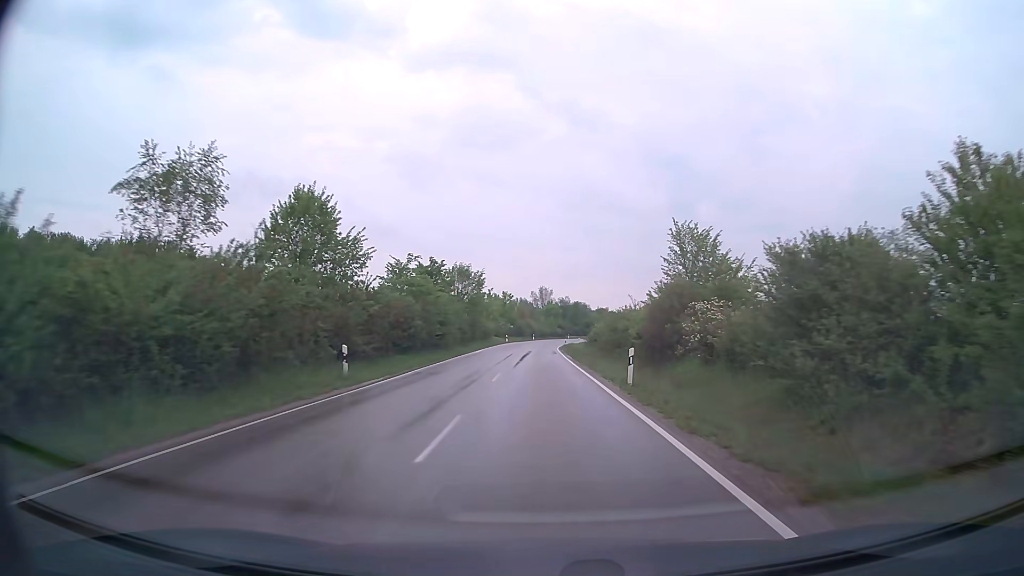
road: secondary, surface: asphalt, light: Day
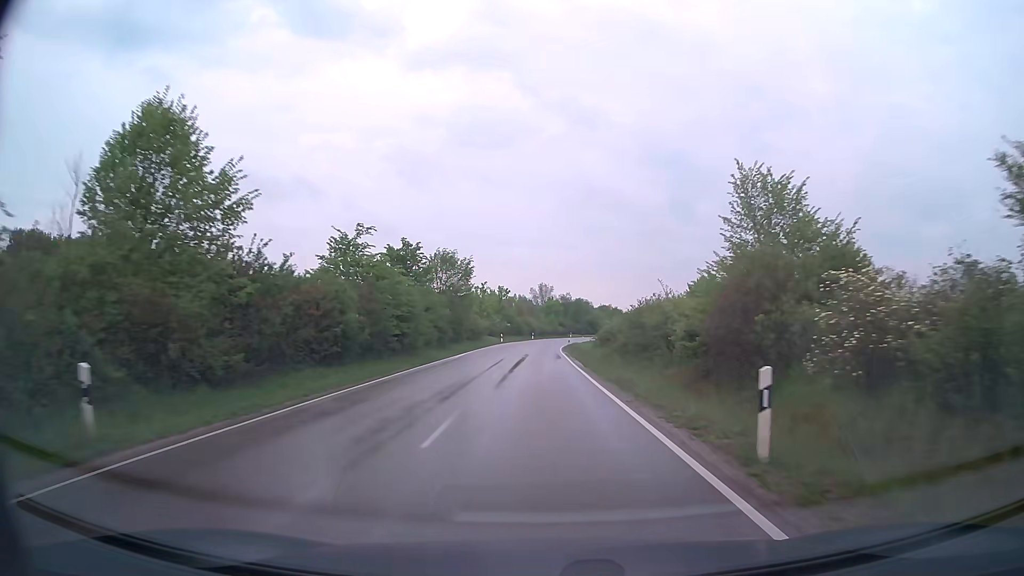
(0.0, +11.2) m; 0°
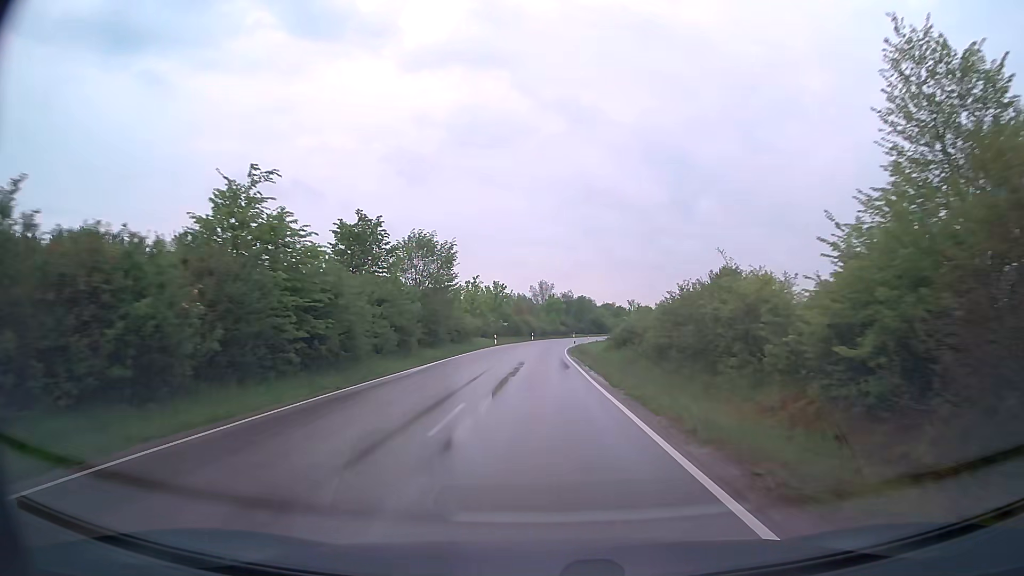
(0.0, +11.2) m; 0°
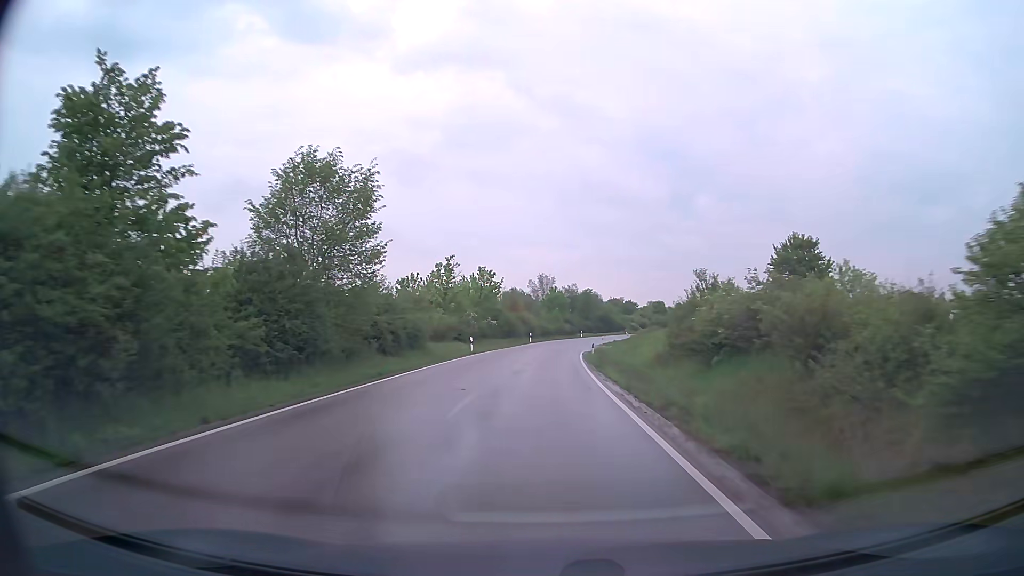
(0.0, +22.3) m; 0°
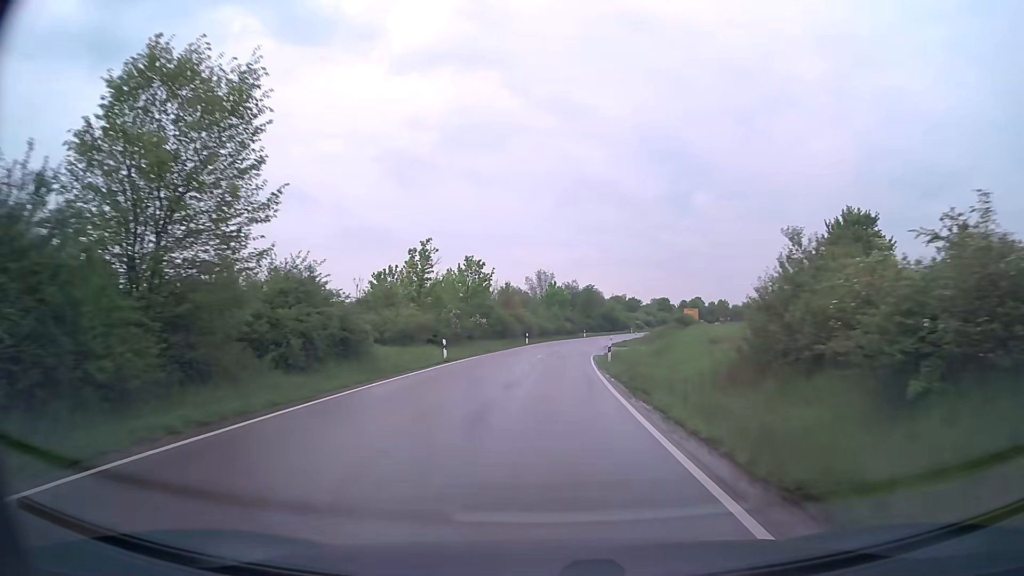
(0.0, +11.0) m; 0°
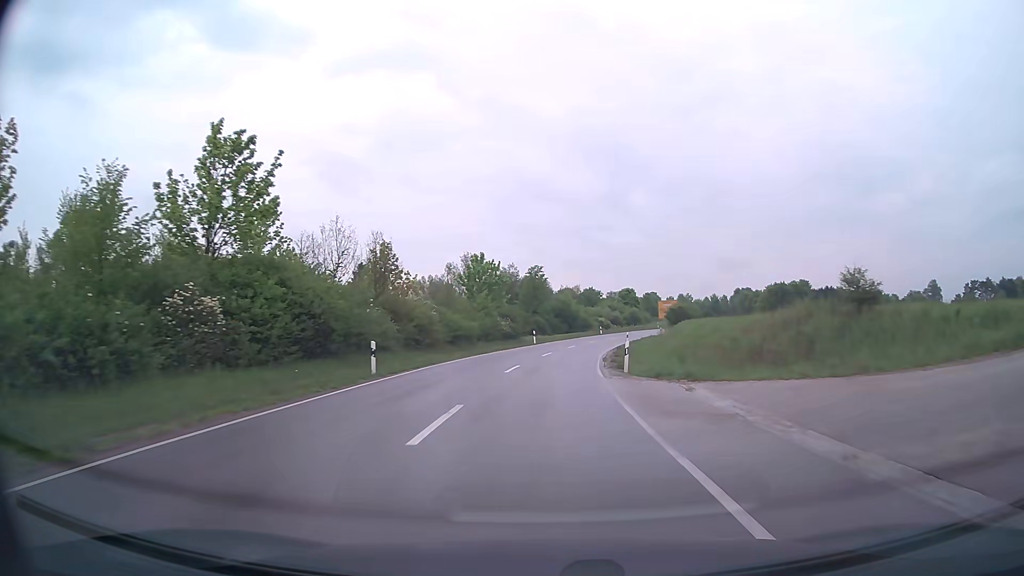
(+1.5, +42.9) m; +5°
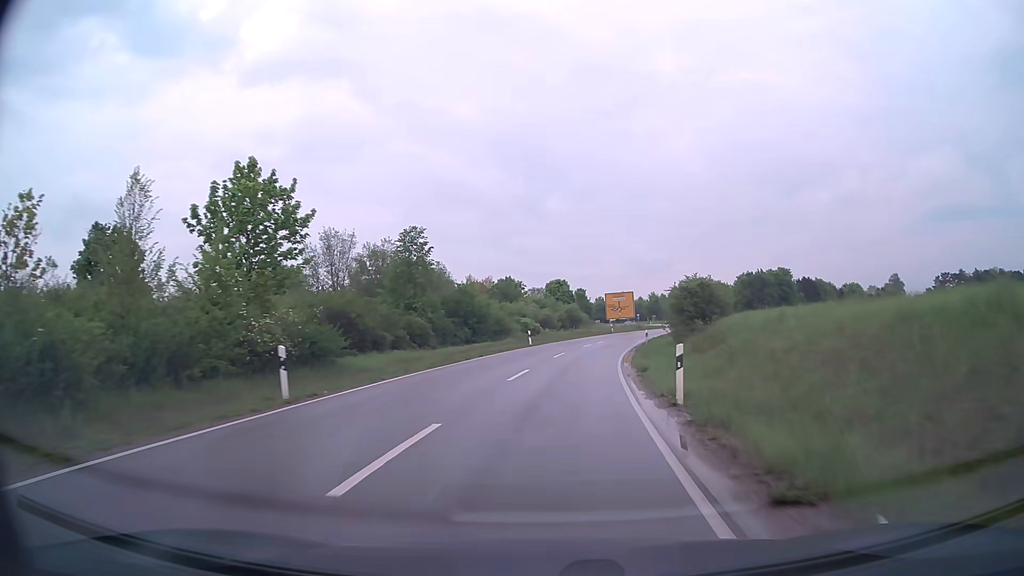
(+2.5, +41.2) m; +7°
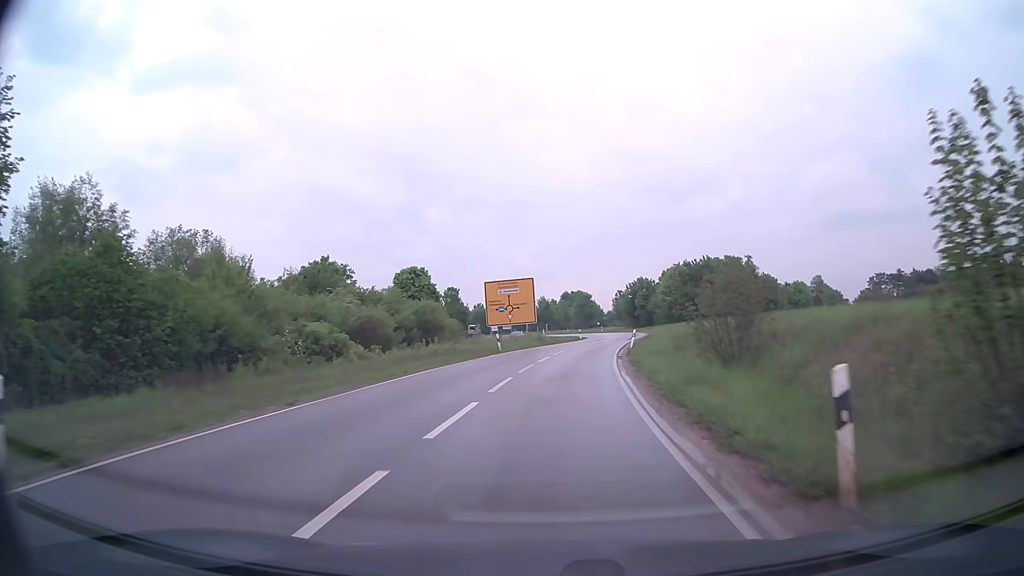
(+3.2, +39.2) m; +10°
(0, +10) (+1, +20) (+2, +30) (+3, +40) (+5, +50) (+7, +59) (+9, +69) (+10, +79) (+10, +89) (+9, +99) m
